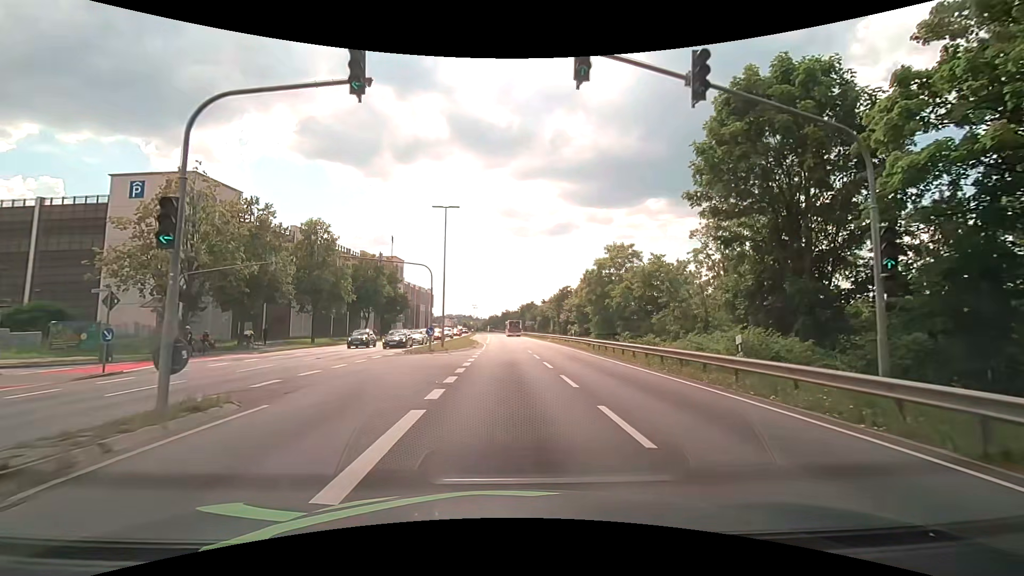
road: primary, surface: asphalt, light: Day
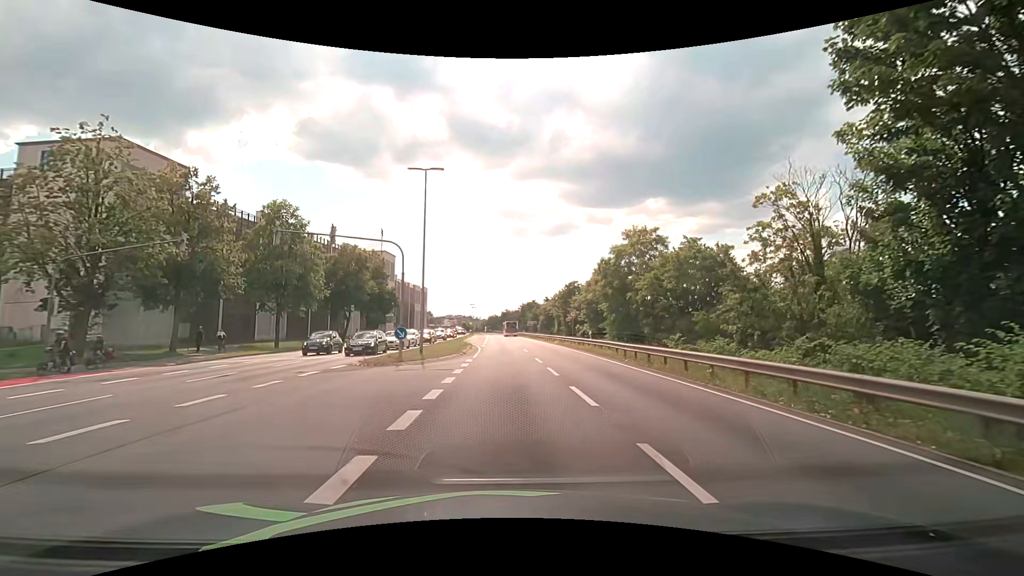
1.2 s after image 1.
(0.0, +8.8) m; 0°
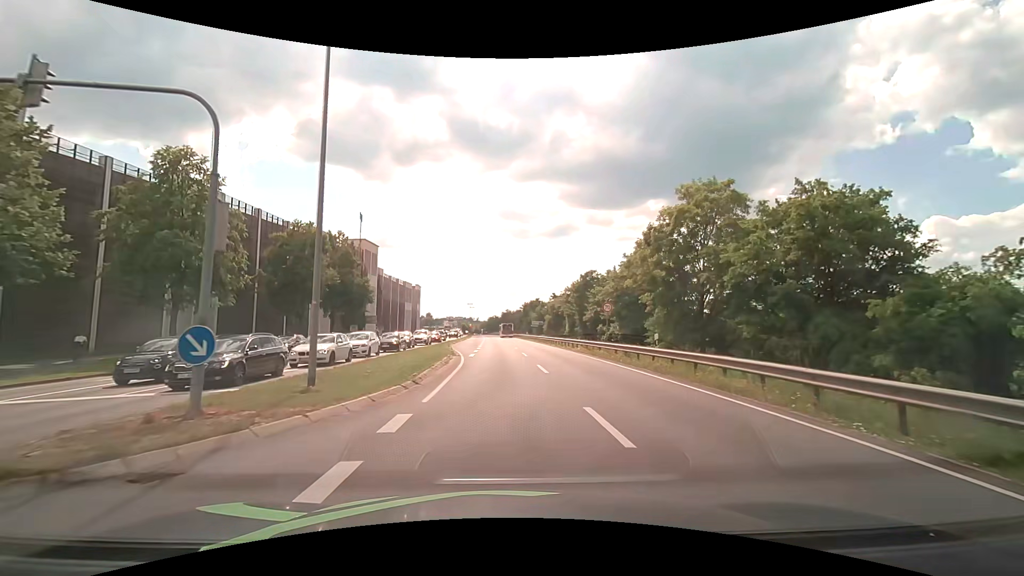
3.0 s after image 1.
(+0.1, +15.3) m; 0°
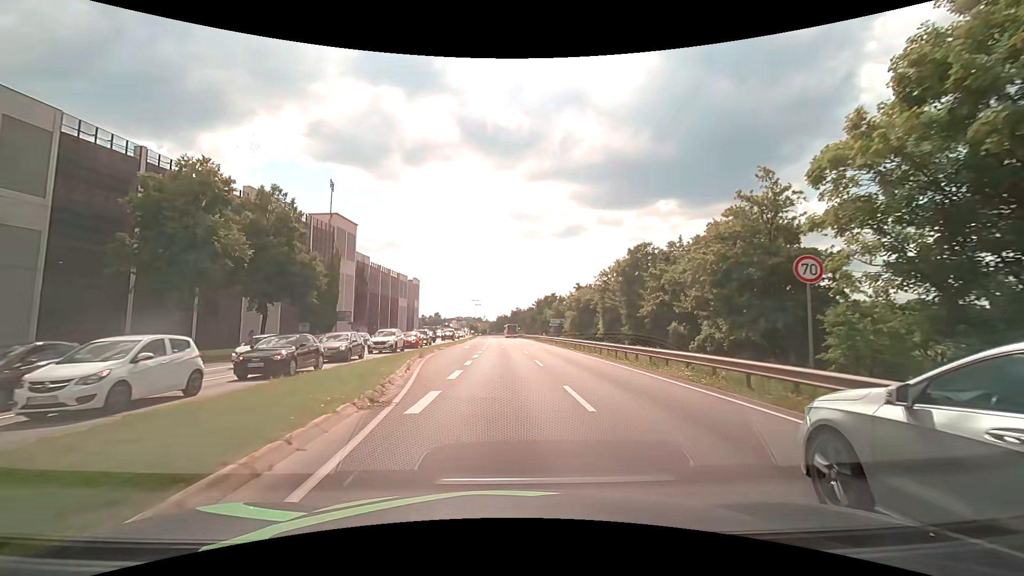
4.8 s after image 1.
(-0.3, +19.5) m; -1°
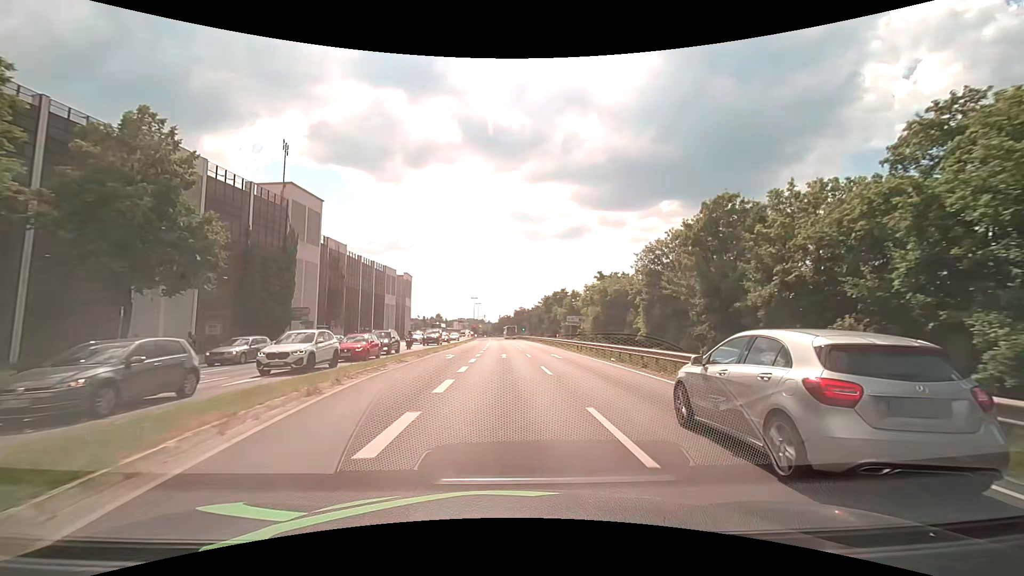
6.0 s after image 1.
(0.0, +15.1) m; 0°
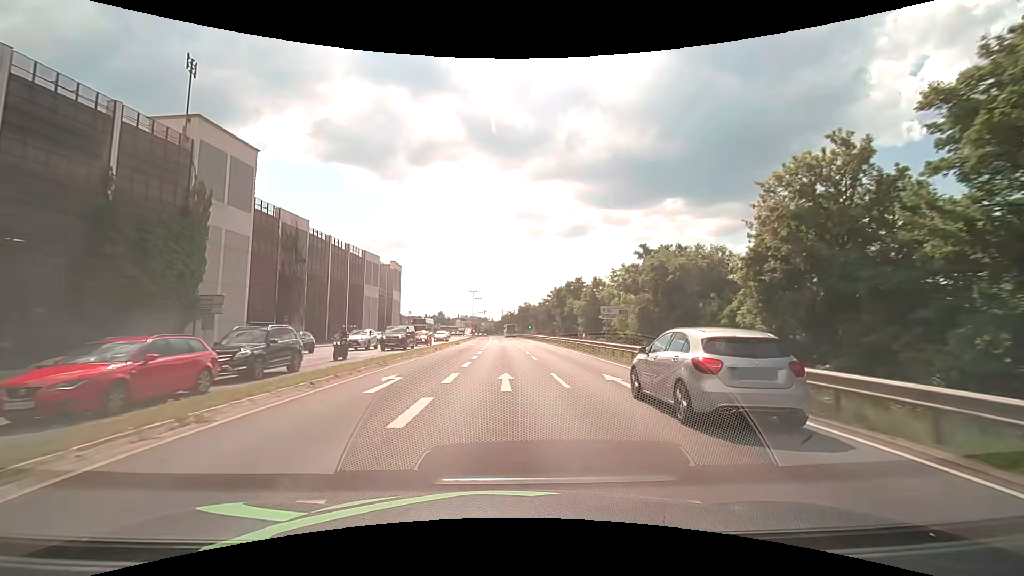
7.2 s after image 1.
(0.0, +16.6) m; 0°
(0, +10) (0, +20) (0, +30) (0, +40) (0, +50) (0, +60) (-1, +70) (-1, +80) (-1, +90) (-1, +100) m
